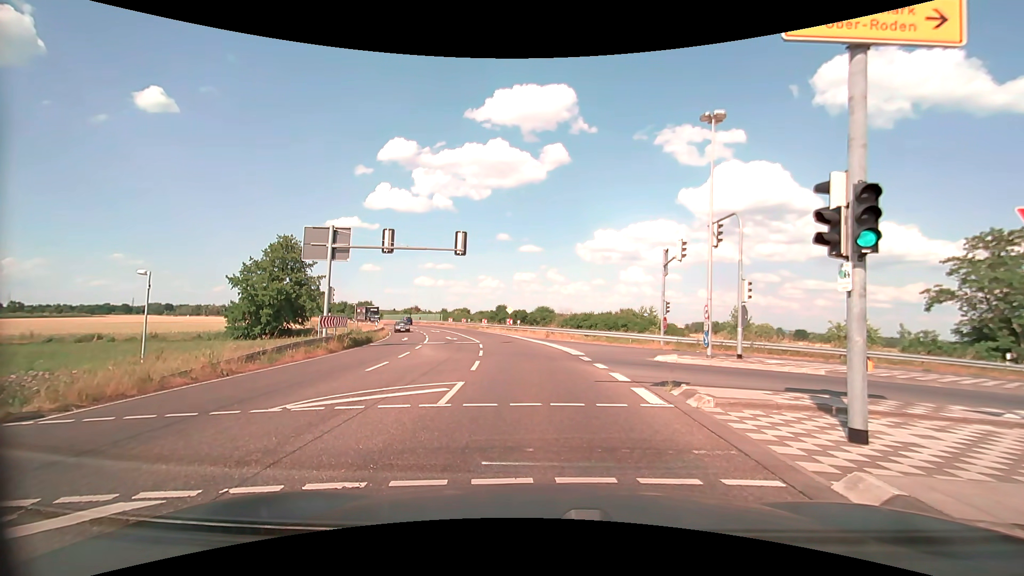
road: primary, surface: asphalt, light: Day
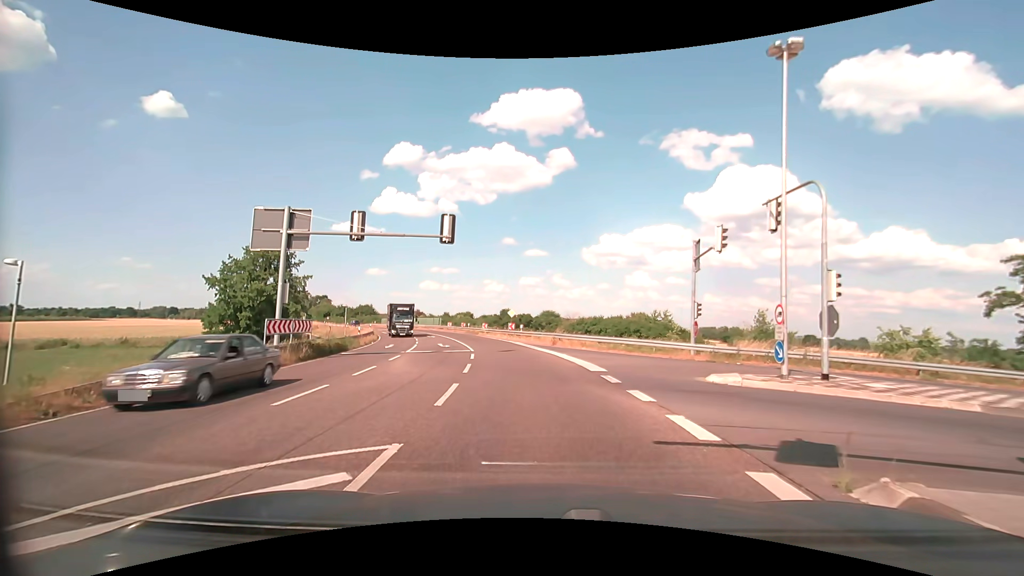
(-0.1, +5.8) m; -1°
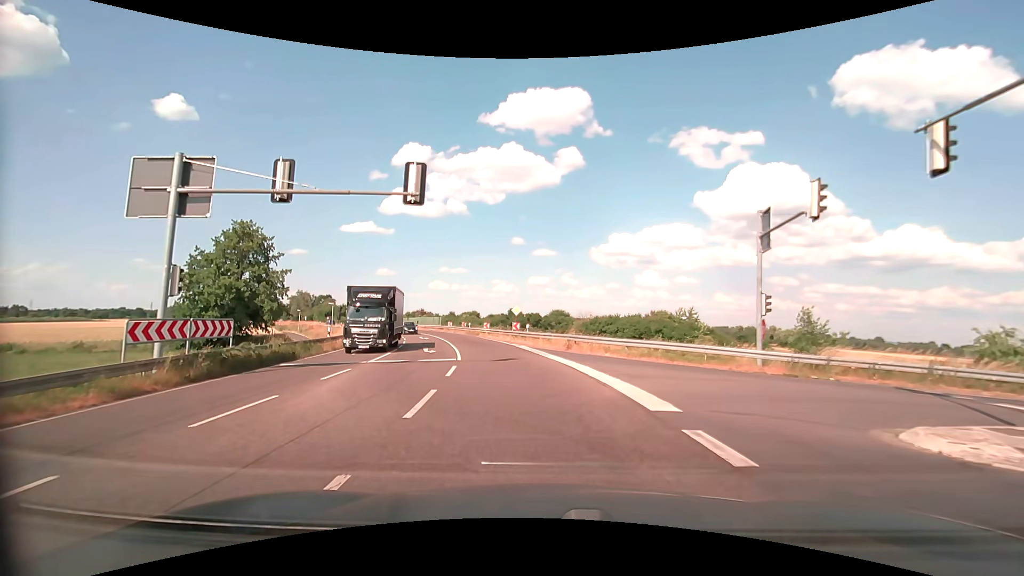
(0.0, +7.4) m; -1°
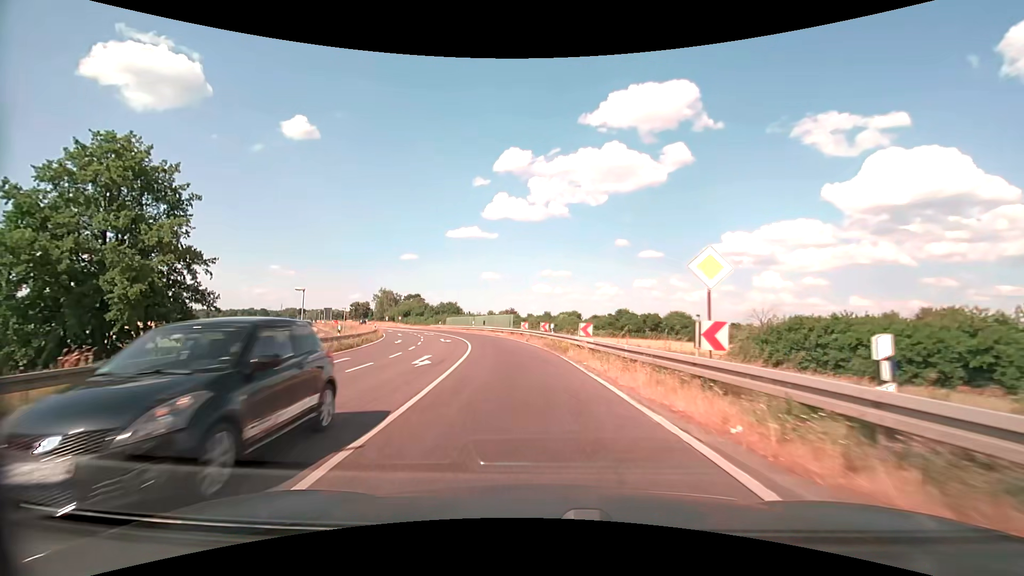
(-2.8, +30.2) m; -12°
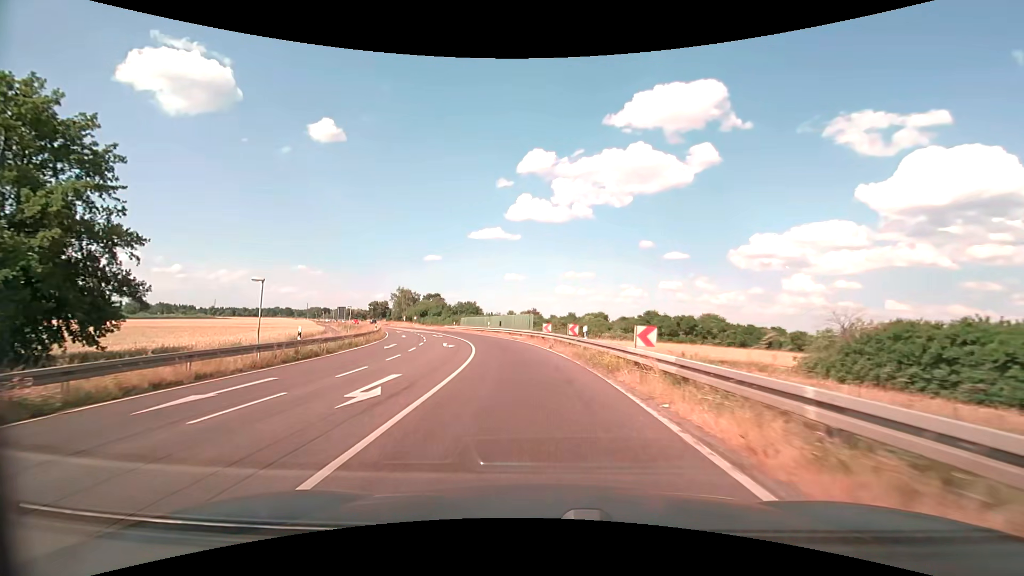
(-0.2, +7.8) m; -3°
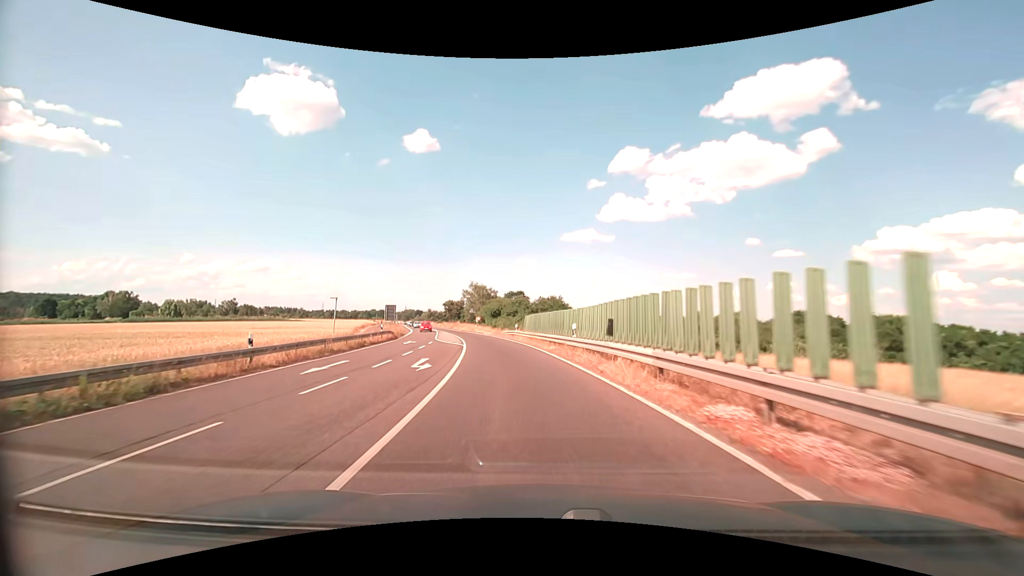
(-3.0, +34.3) m; -10°
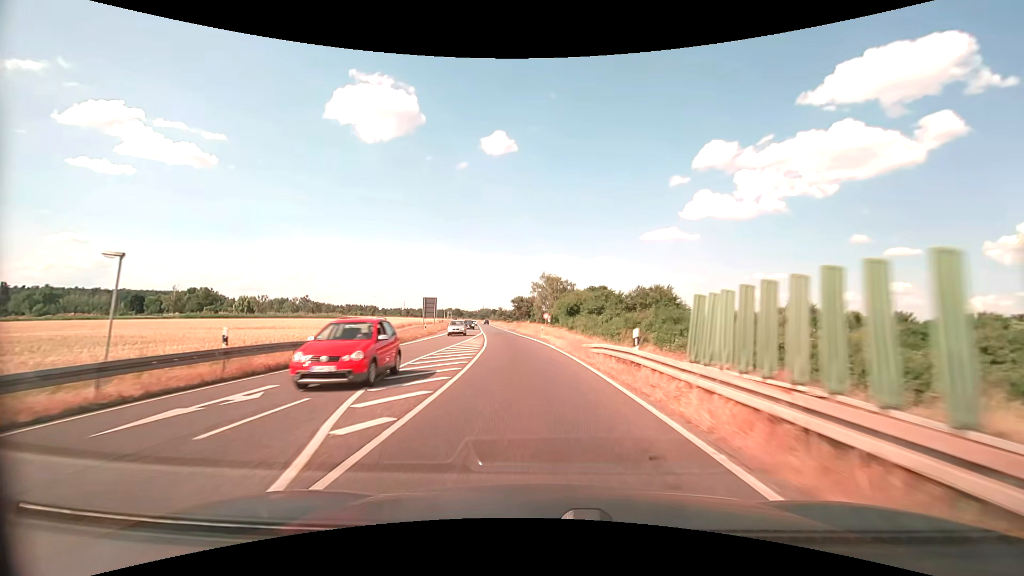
(-2.4, +29.2) m; -9°
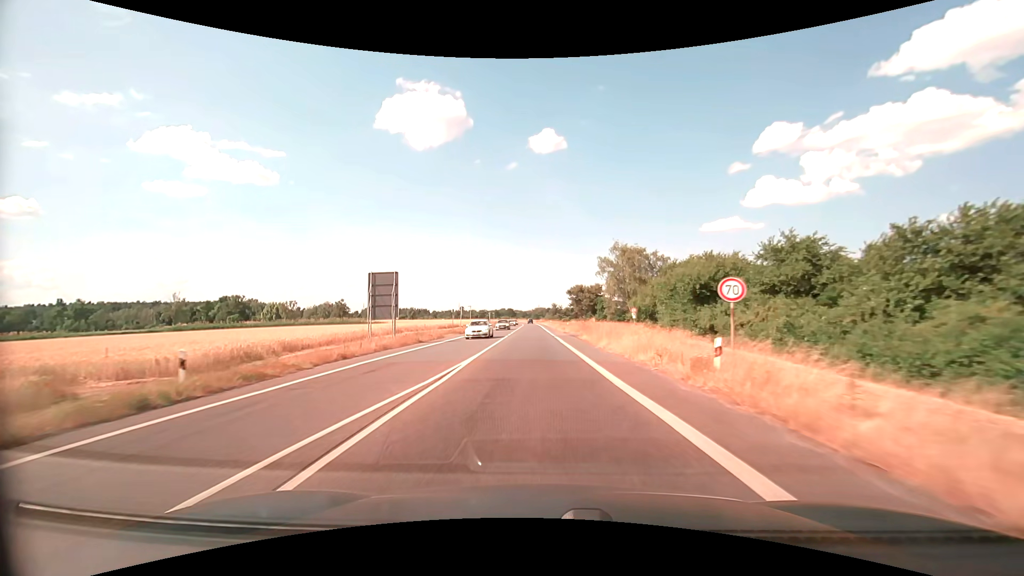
(-2.8, +43.6) m; -6°
(0, +10) (0, +20) (0, +30) (-1, +40) (-1, +50) (-1, +60) (-1, +70) (-2, +80) (-2, +90) (-2, +100) m
